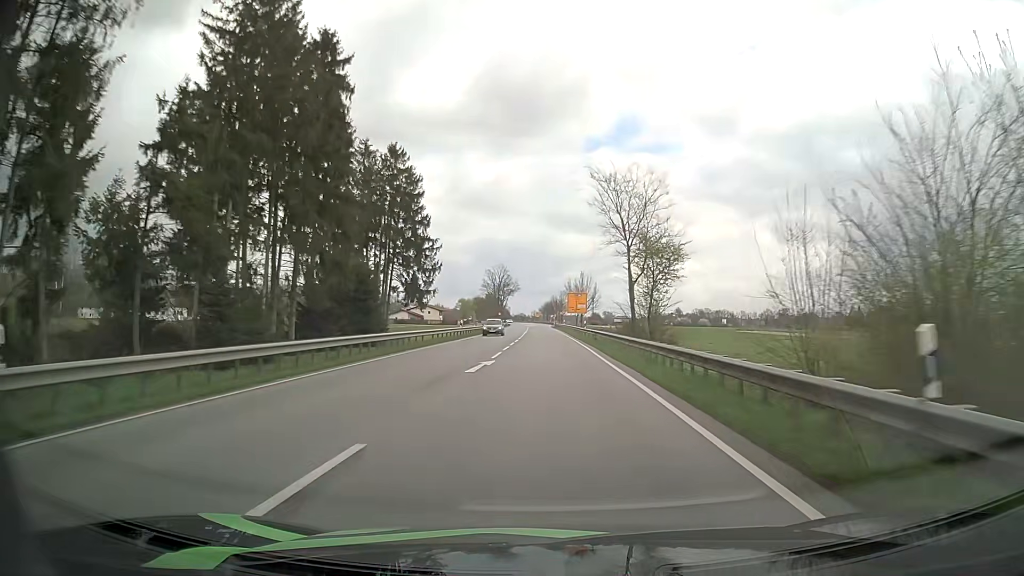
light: Day
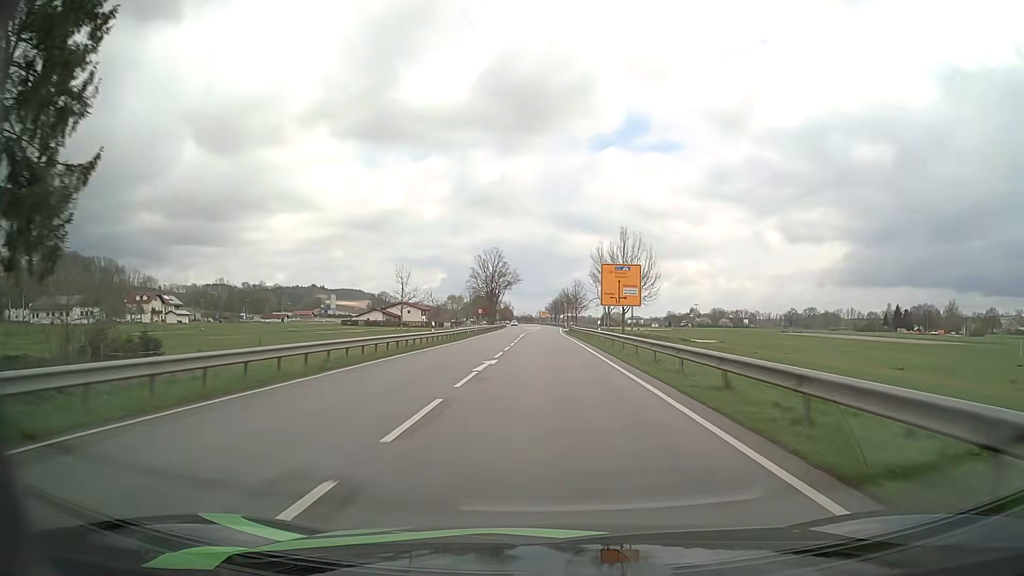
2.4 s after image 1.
(0.0, +53.0) m; 0°
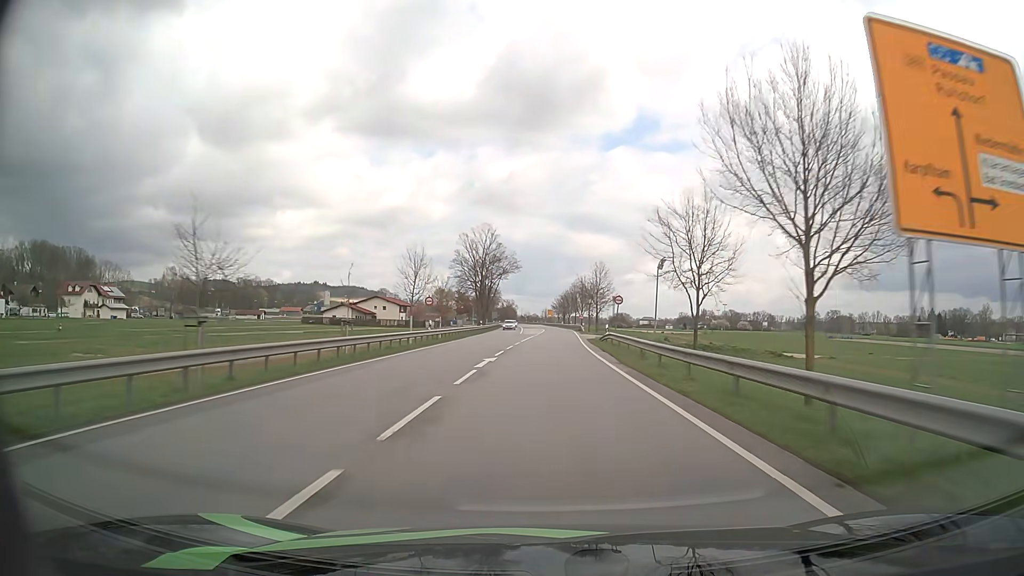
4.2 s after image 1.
(-0.2, +41.2) m; -1°
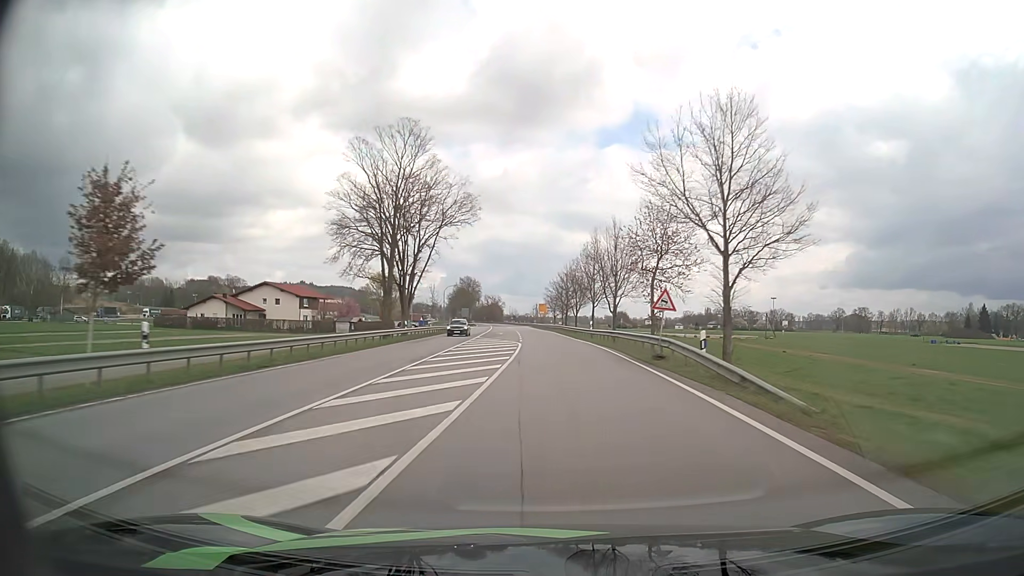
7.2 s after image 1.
(+0.5, +69.1) m; +1°
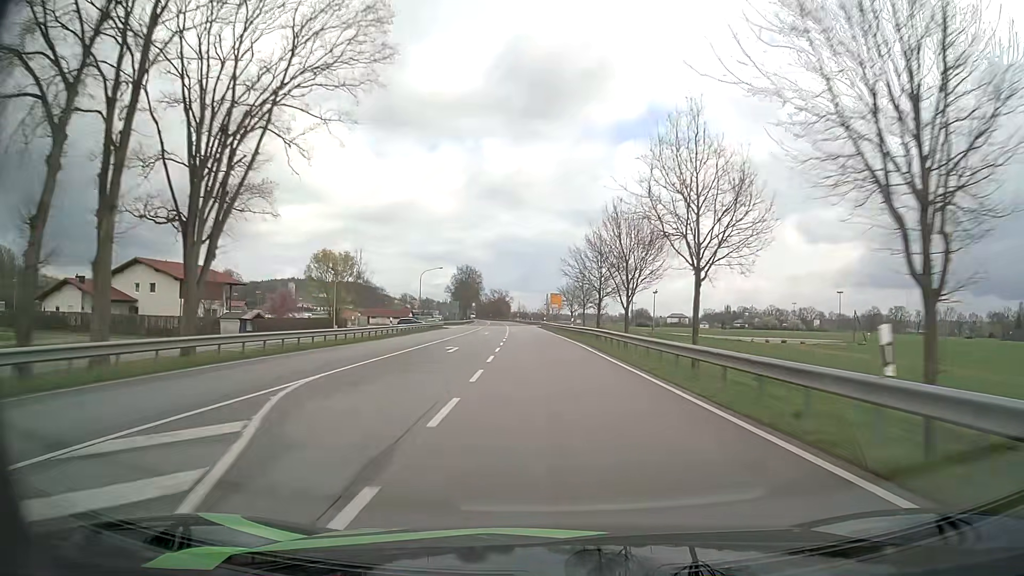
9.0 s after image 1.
(-0.3, +42.0) m; -1°
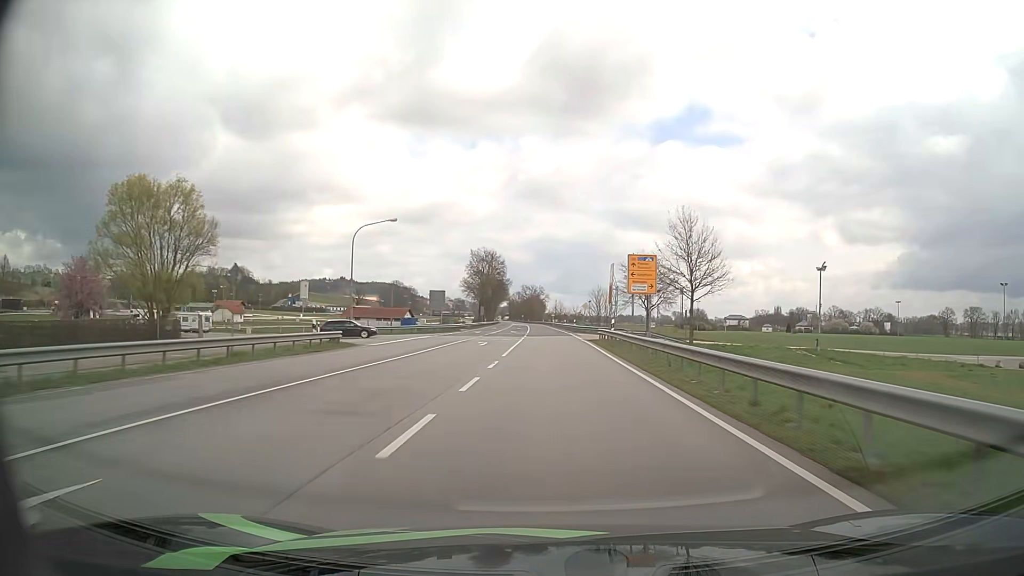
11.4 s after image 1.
(-1.8, +56.6) m; -4°
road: primary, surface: asphalt
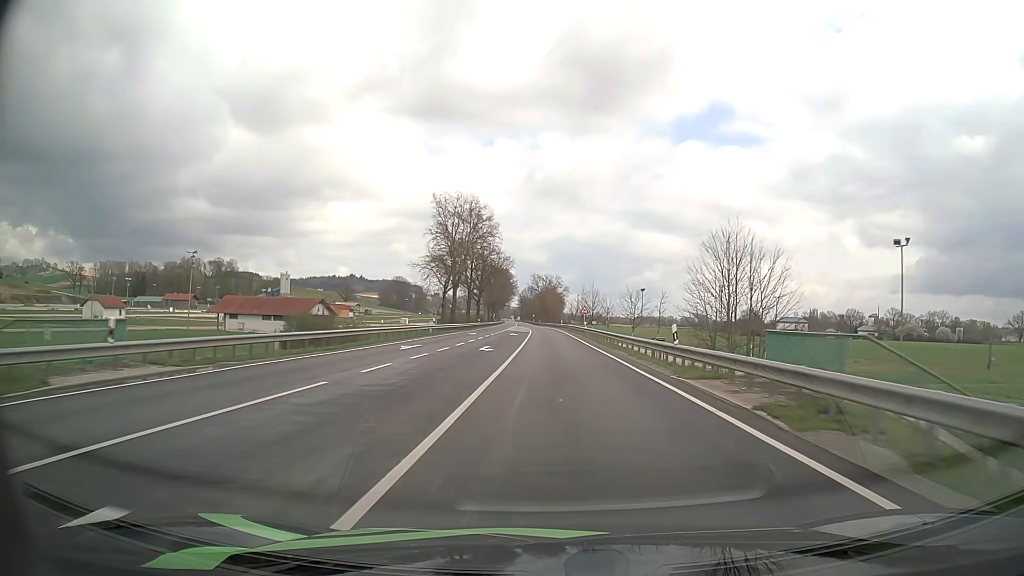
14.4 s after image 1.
(-0.6, +71.6) m; -1°
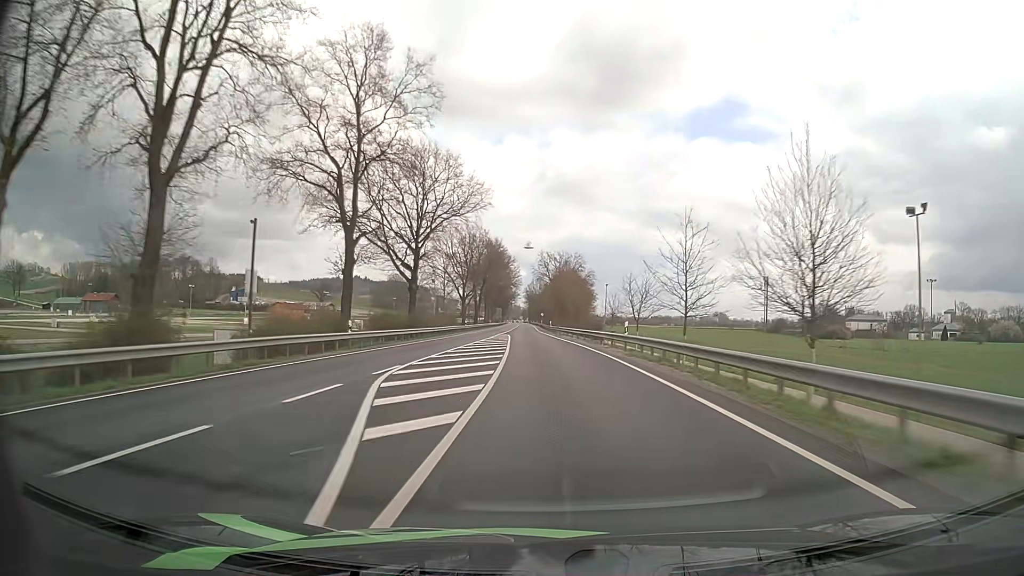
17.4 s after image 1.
(-0.7, +72.6) m; -1°
(0, +10) (0, +20) (0, +30) (-1, +40) (-1, +50) (-1, +60) (-2, +70) (-2, +80) (-3, +90) (-3, +100) m
